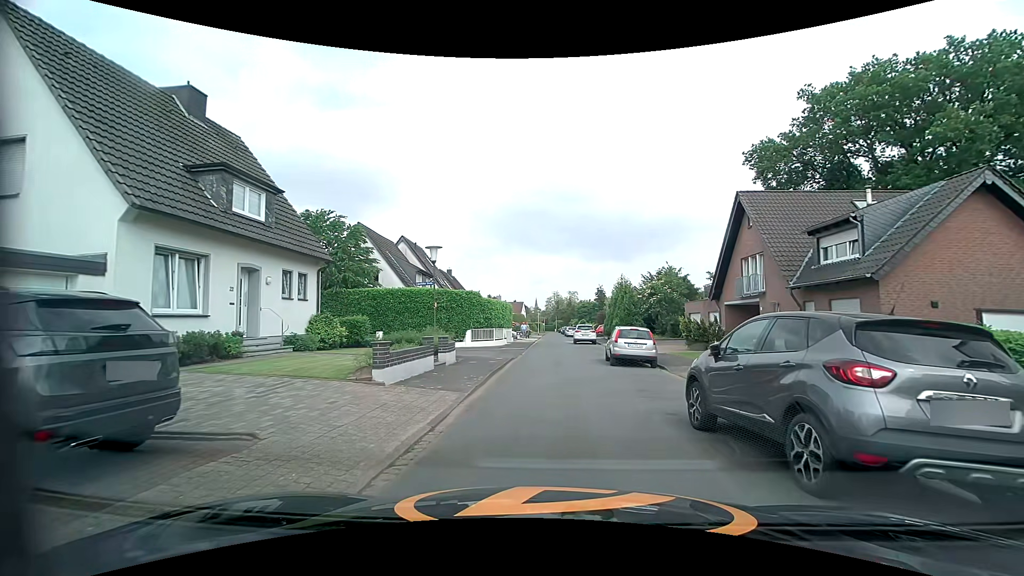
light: Day
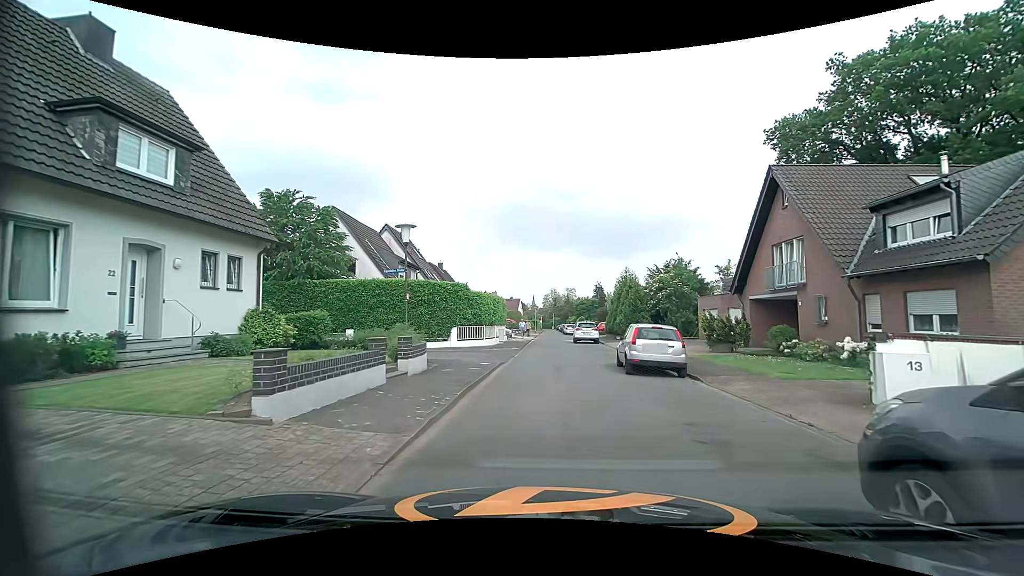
(+0.1, +4.2) m; +1°
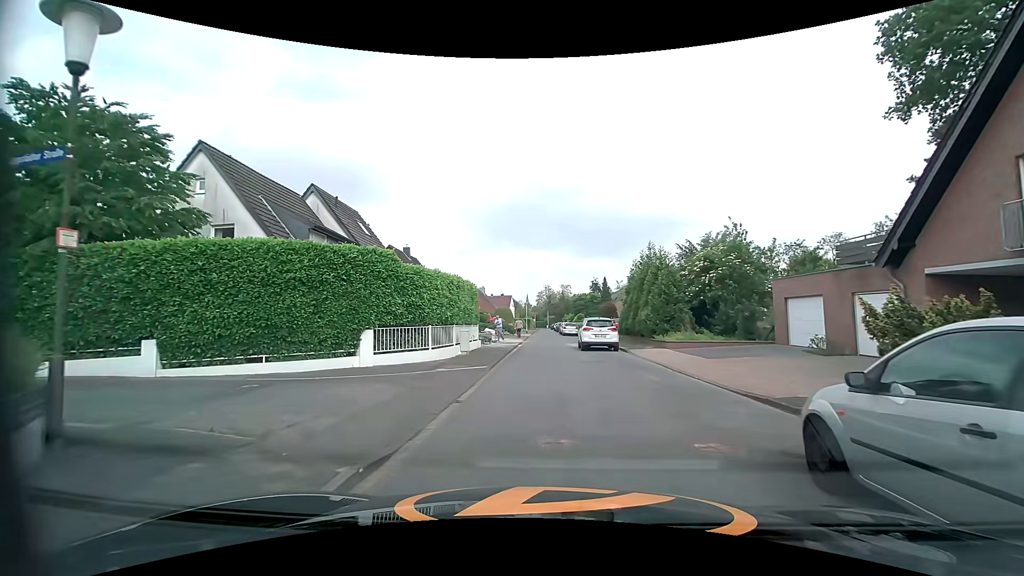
(+0.3, +12.8) m; +3°
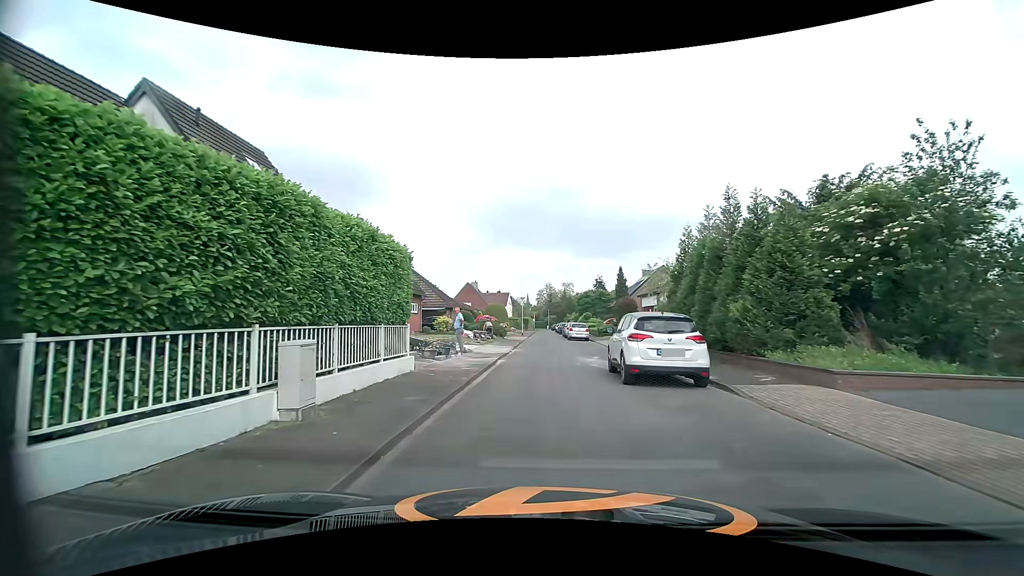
(-0.4, +13.4) m; 0°
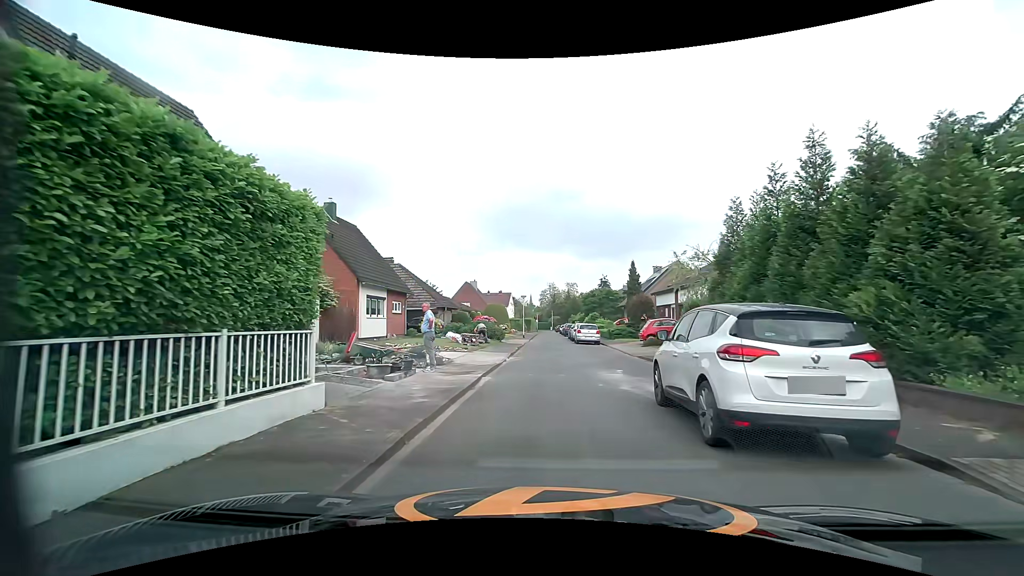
(-0.2, +5.6) m; -2°
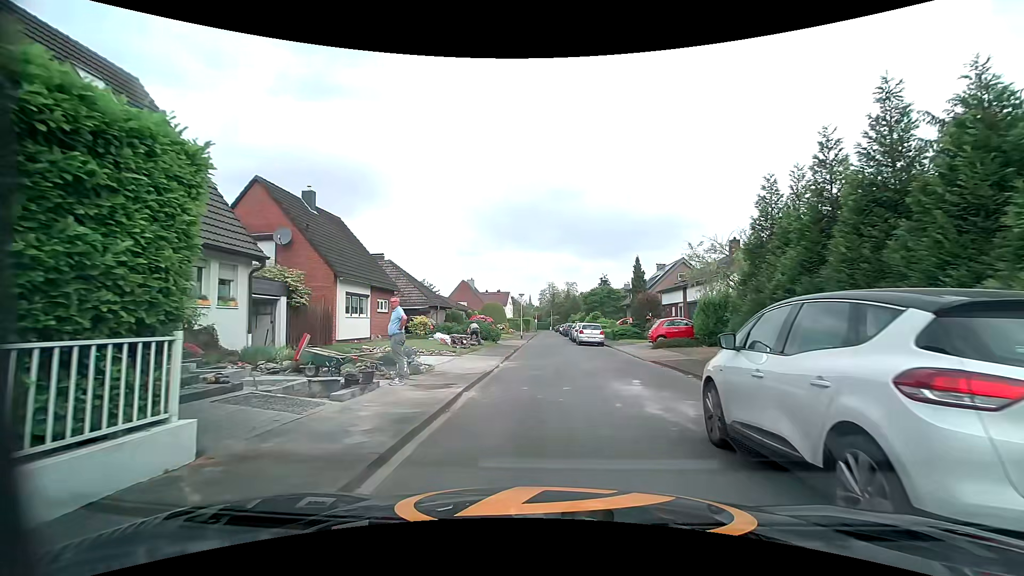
(0.0, +2.8) m; 0°
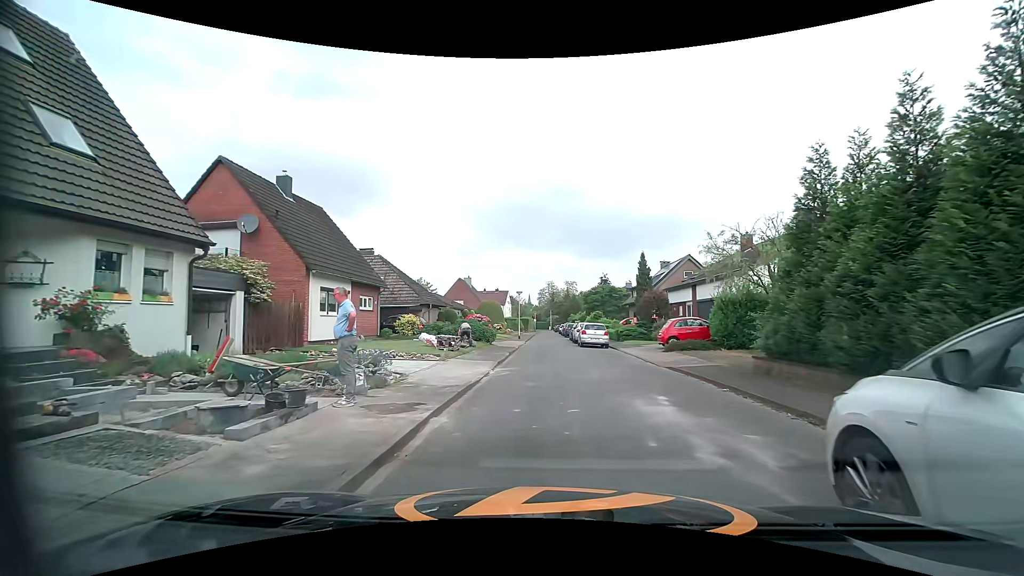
(0.0, +2.7) m; +1°
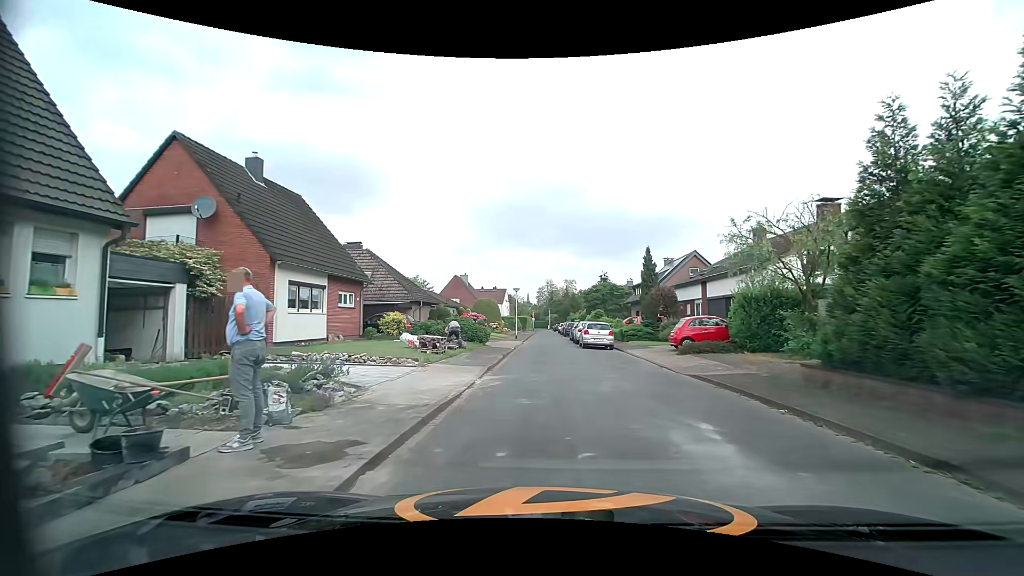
(0.0, +2.6) m; 0°
(0, +10) (0, +20) (0, +30) (0, +40) (0, +50) (0, +60) (0, +70) (0, +80) (0, +90) (0, +100) m
